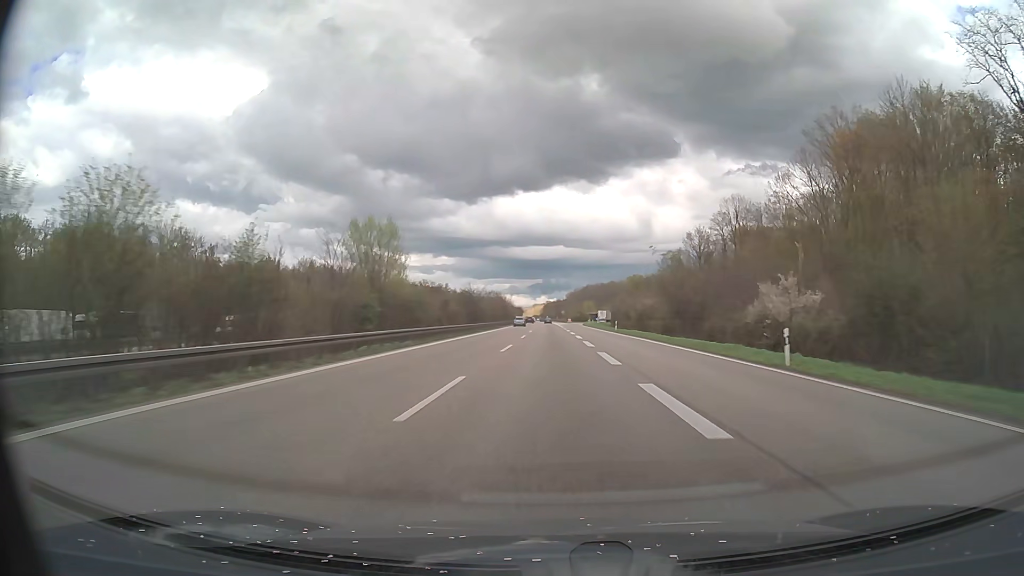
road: motorway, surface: asphalt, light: Day
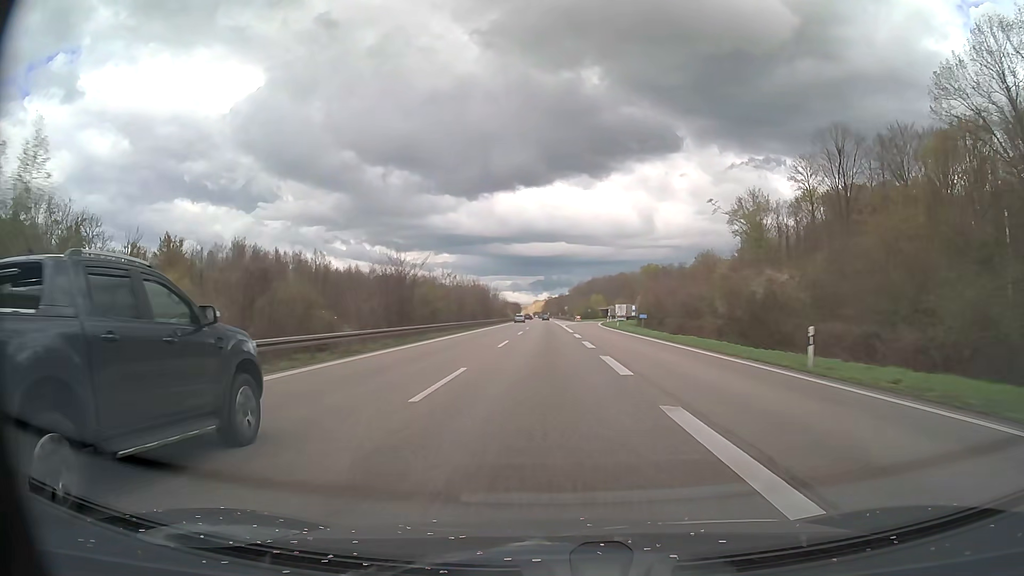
(+0.1, +52.2) m; 0°
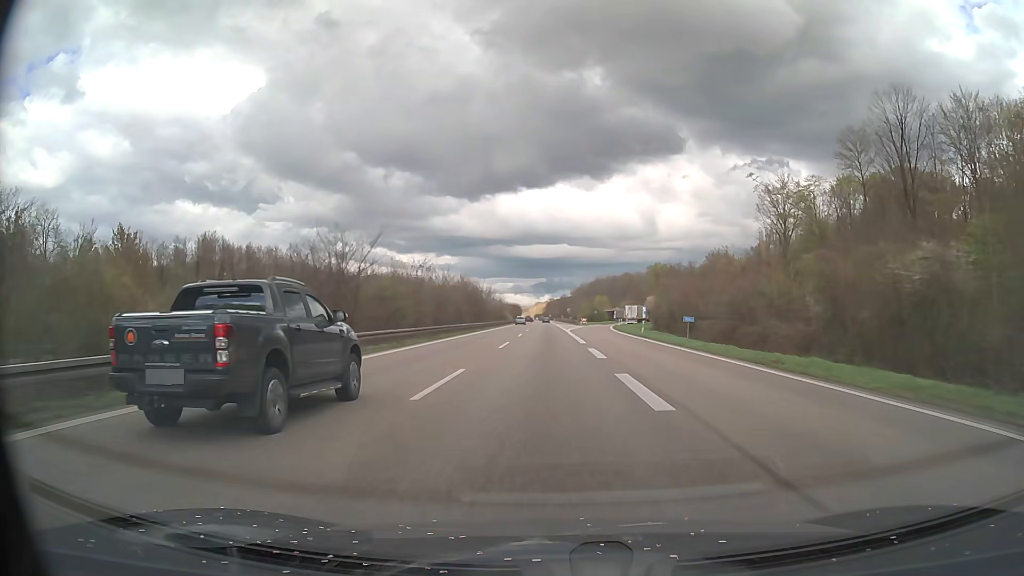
(0.0, +17.4) m; 0°
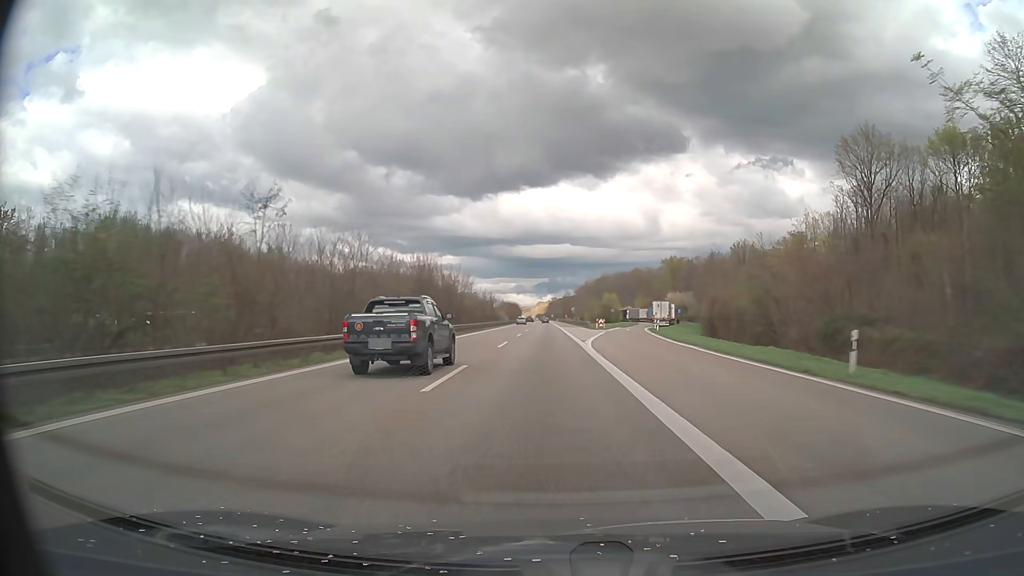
(-0.1, +34.8) m; 0°
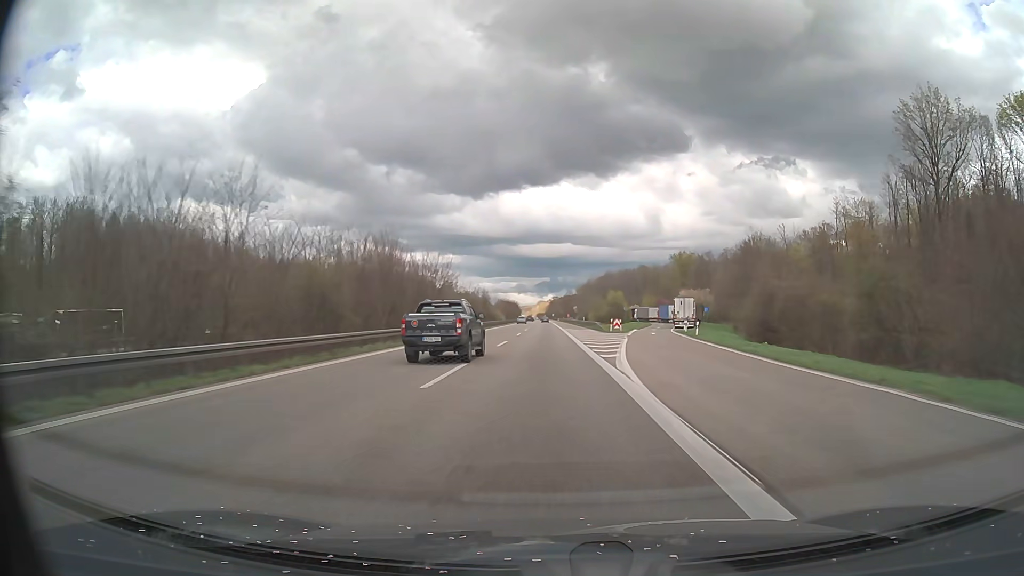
(0.0, +17.4) m; 0°
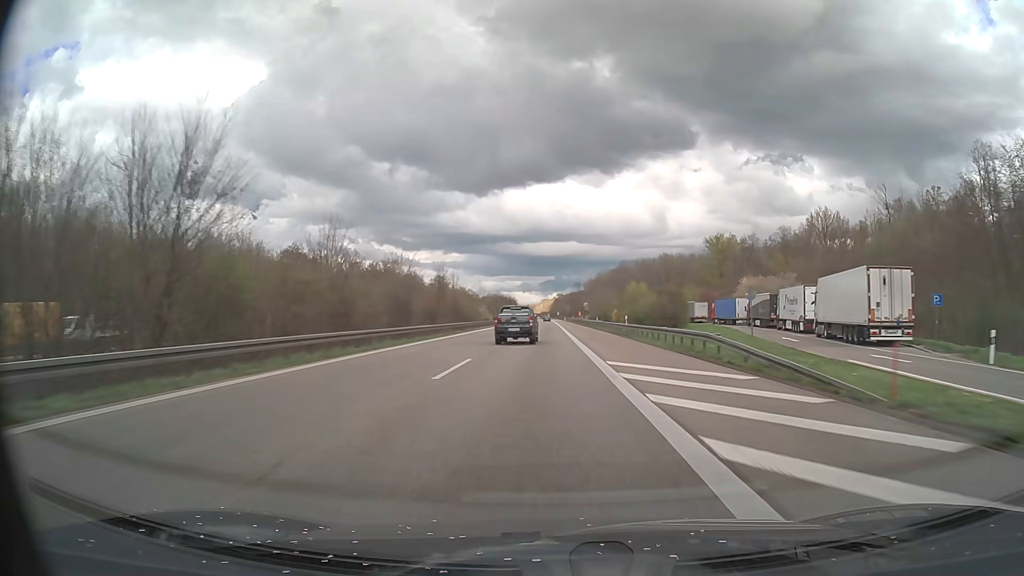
(-0.3, +52.3) m; 0°
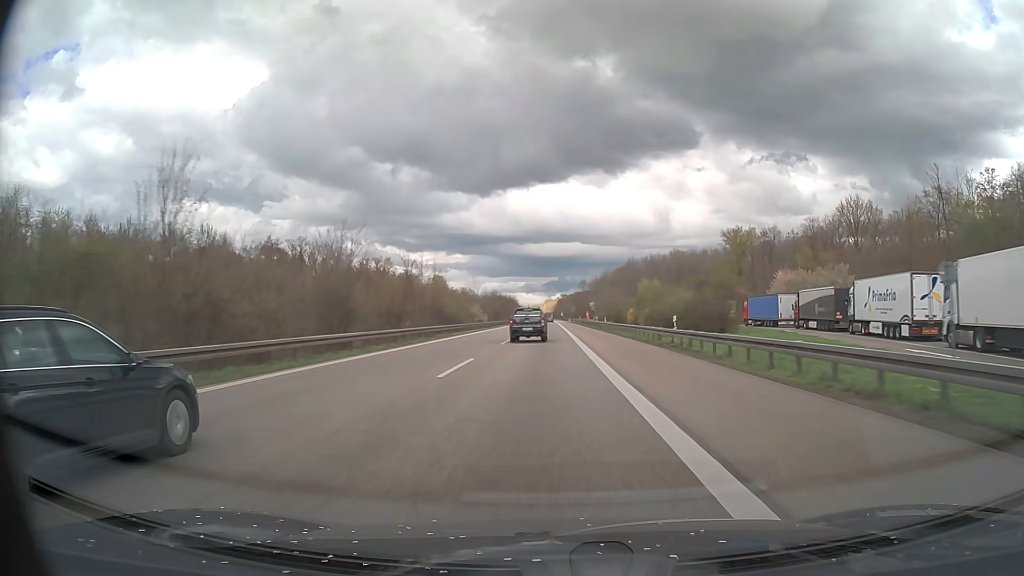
(-0.1, +17.4) m; 0°
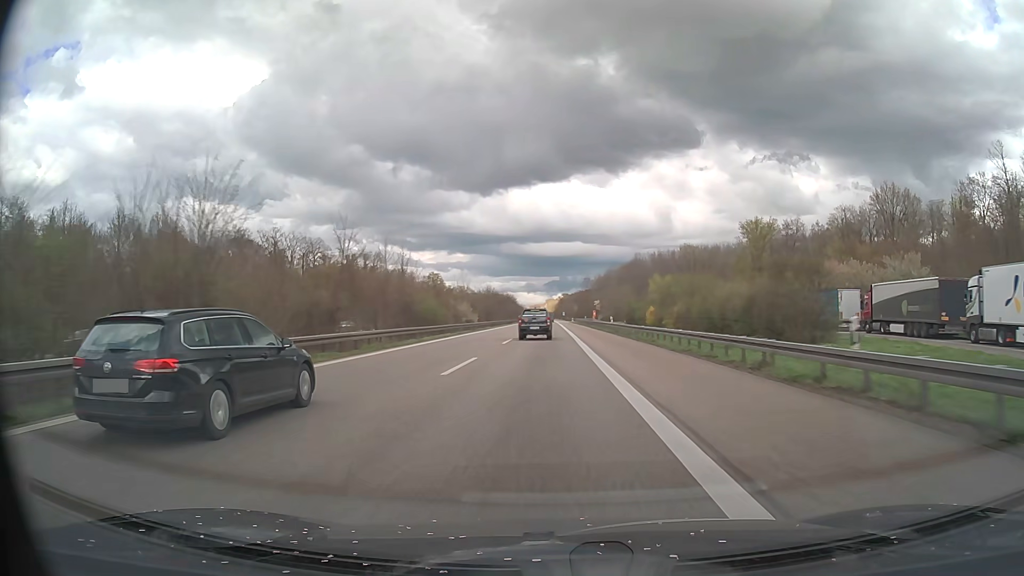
(0.0, +17.4) m; 0°
(0, +10) (0, +20) (0, +30) (0, +40) (0, +50) (0, +60) (0, +70) (-1, +80) (-1, +90) (-1, +100) m
